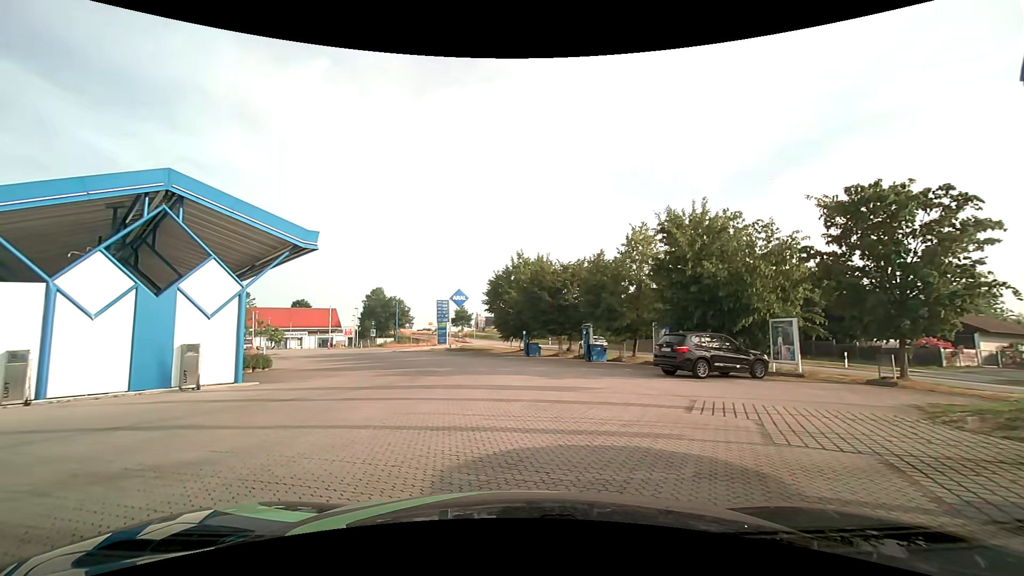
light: Day
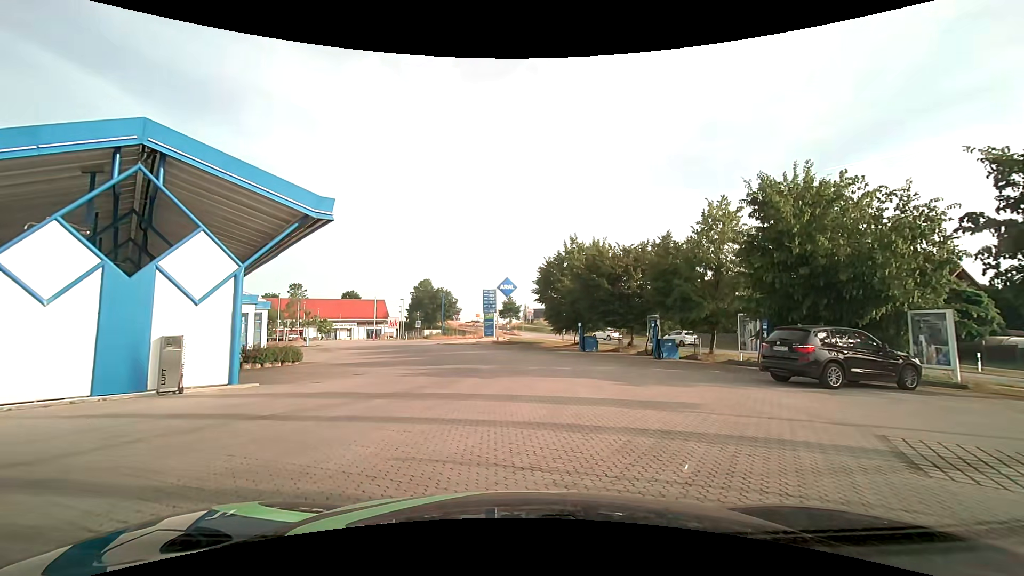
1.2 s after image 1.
(-0.4, +4.1) m; -7°
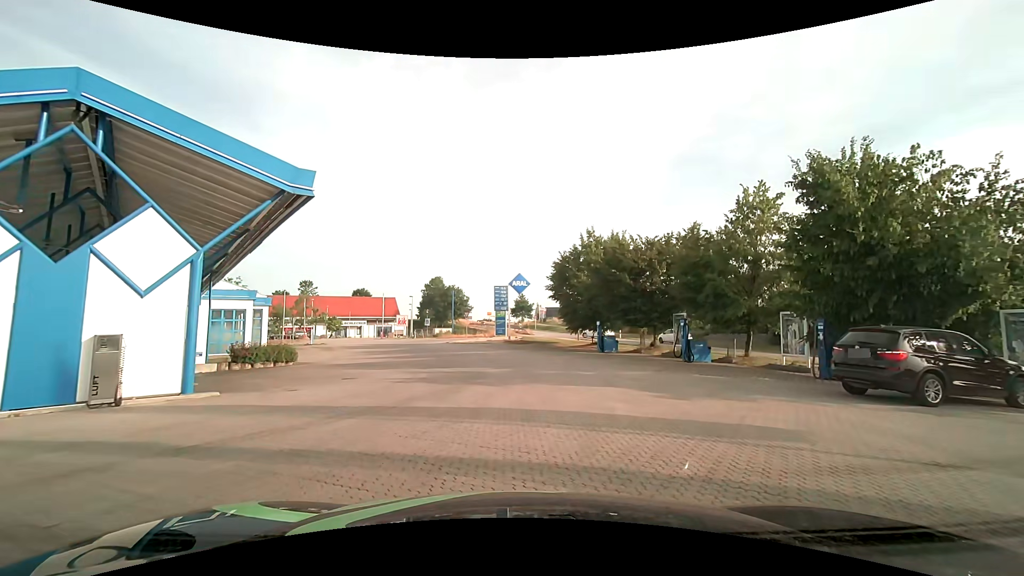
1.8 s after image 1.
(-0.1, +2.6) m; -1°
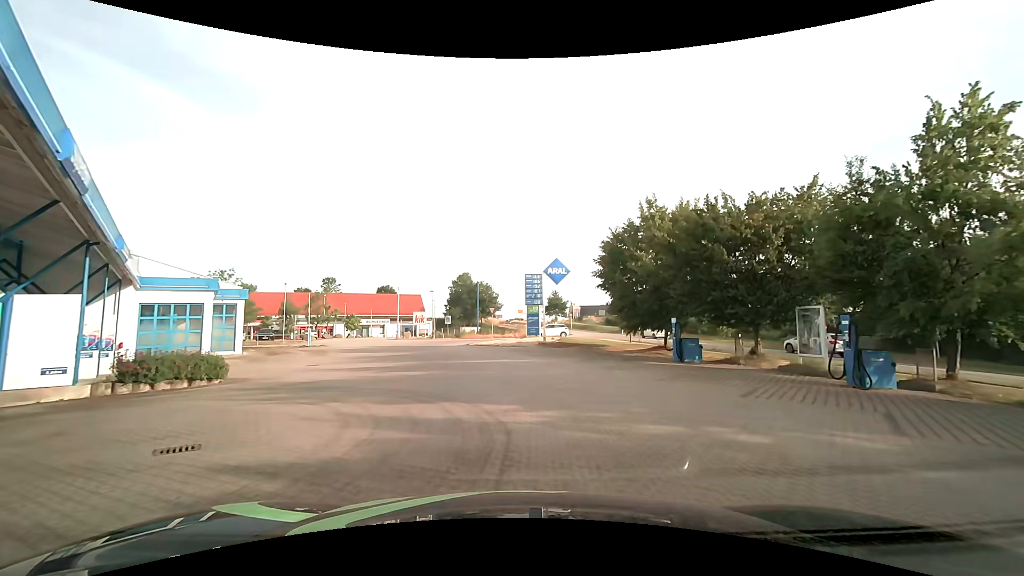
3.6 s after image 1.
(-0.5, +9.6) m; -5°
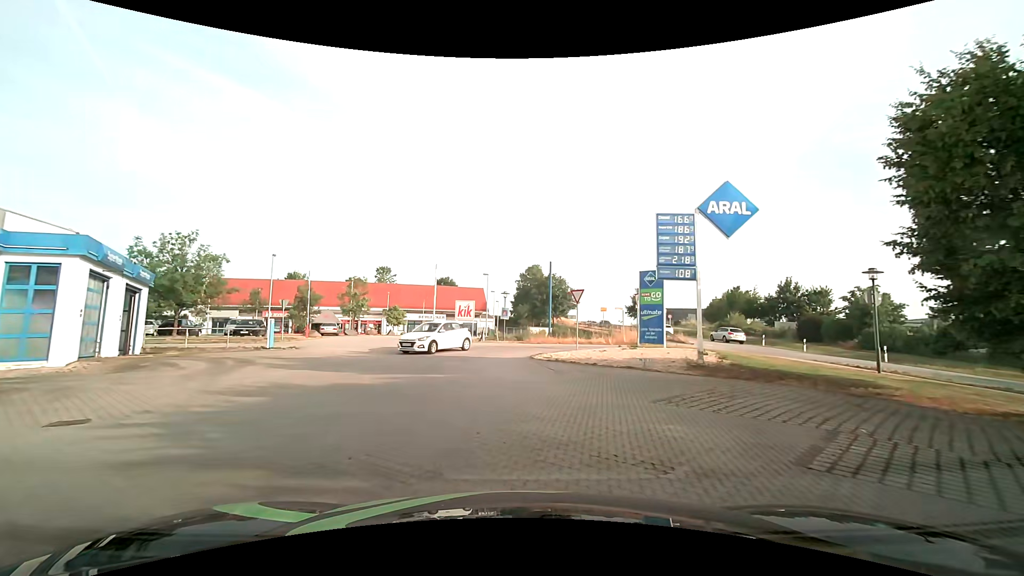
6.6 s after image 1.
(-1.6, +19.4) m; -9°
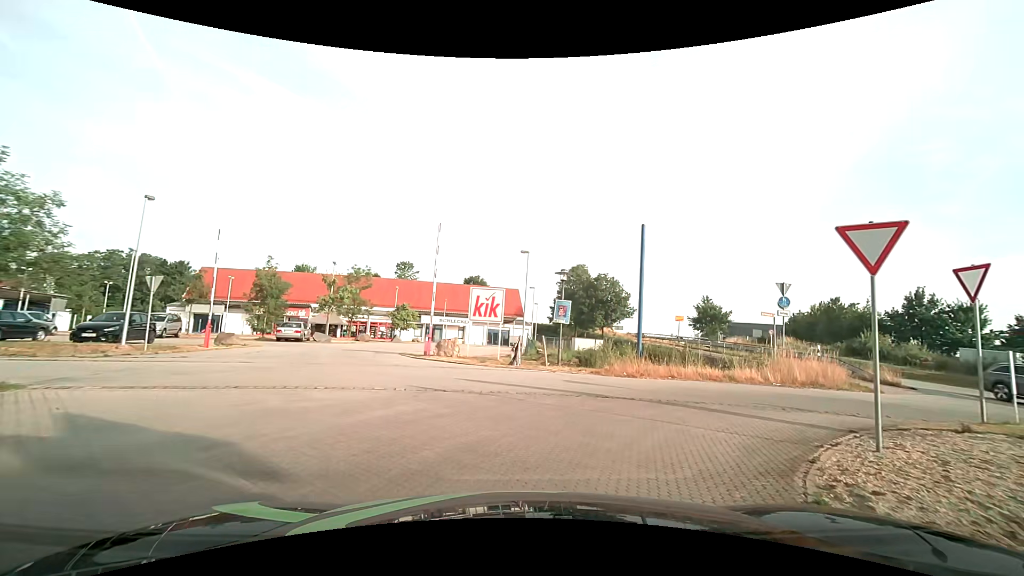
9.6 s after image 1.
(-1.0, +17.6) m; -2°
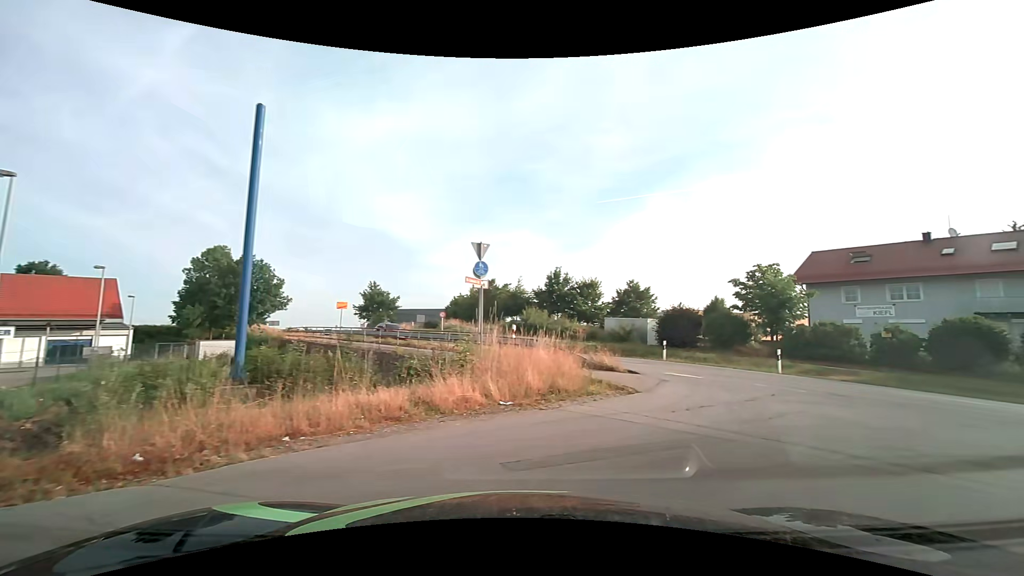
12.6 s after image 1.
(+2.3, +10.8) m; +35°
